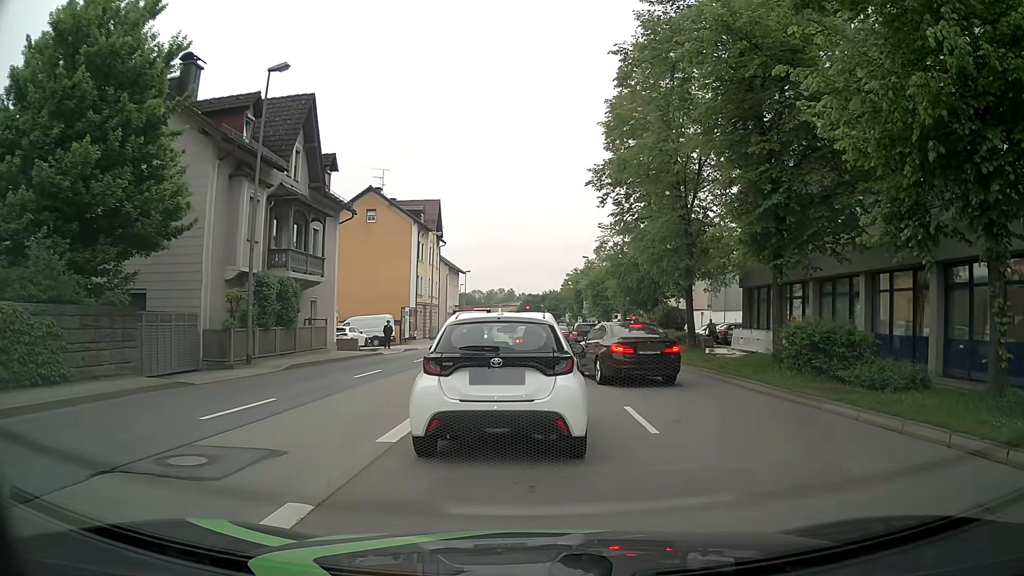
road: primary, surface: asphalt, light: Day
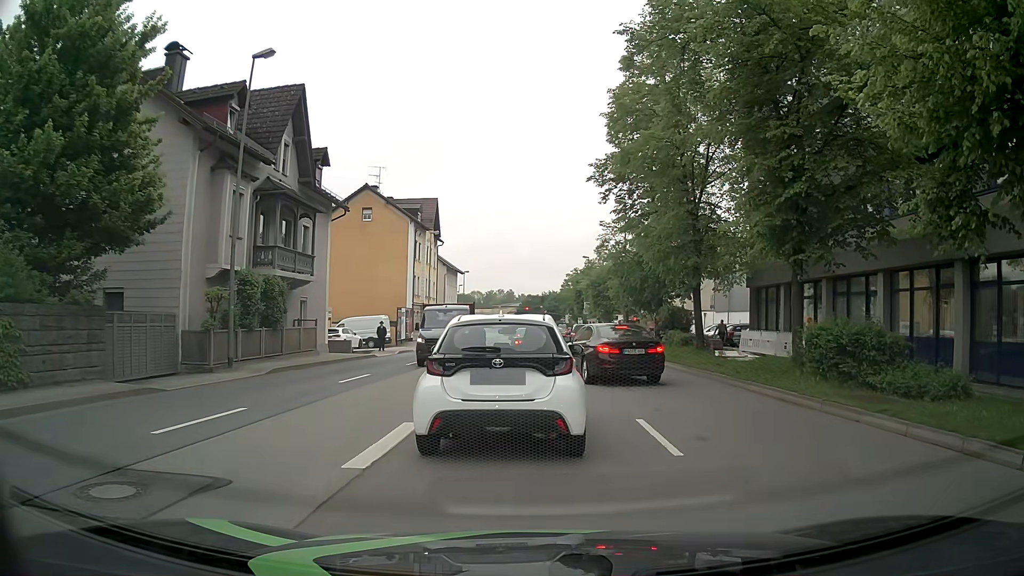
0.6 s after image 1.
(0.0, +1.5) m; 0°
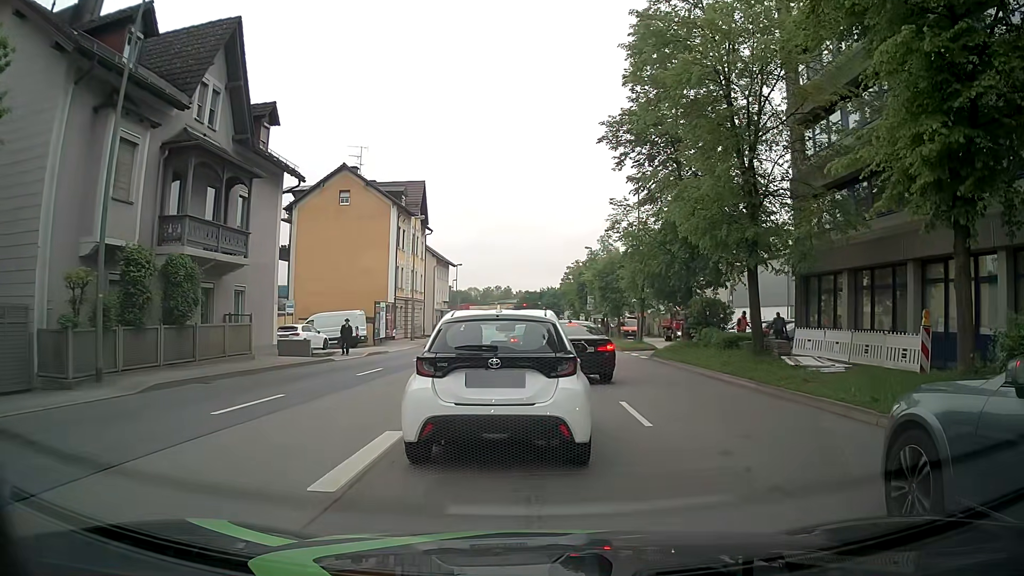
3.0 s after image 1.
(0.0, +7.1) m; 0°
